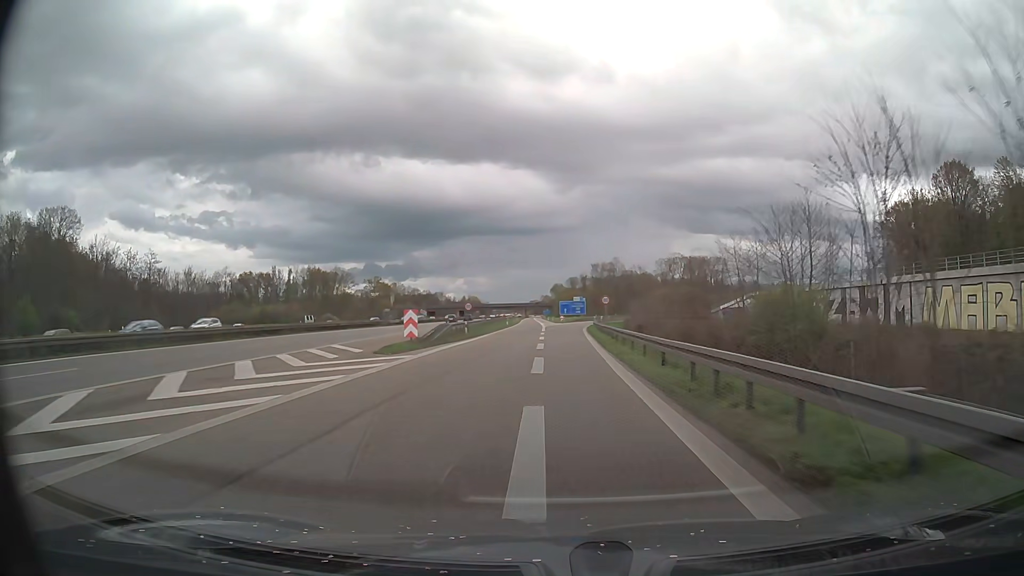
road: motorway_link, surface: asphalt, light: Day
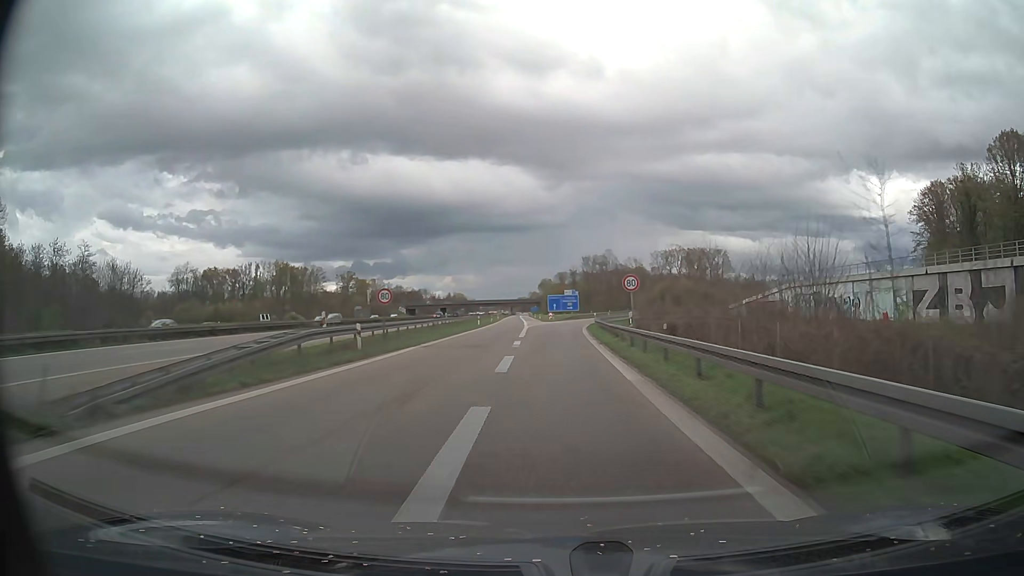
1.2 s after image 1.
(+0.2, +24.2) m; +1°
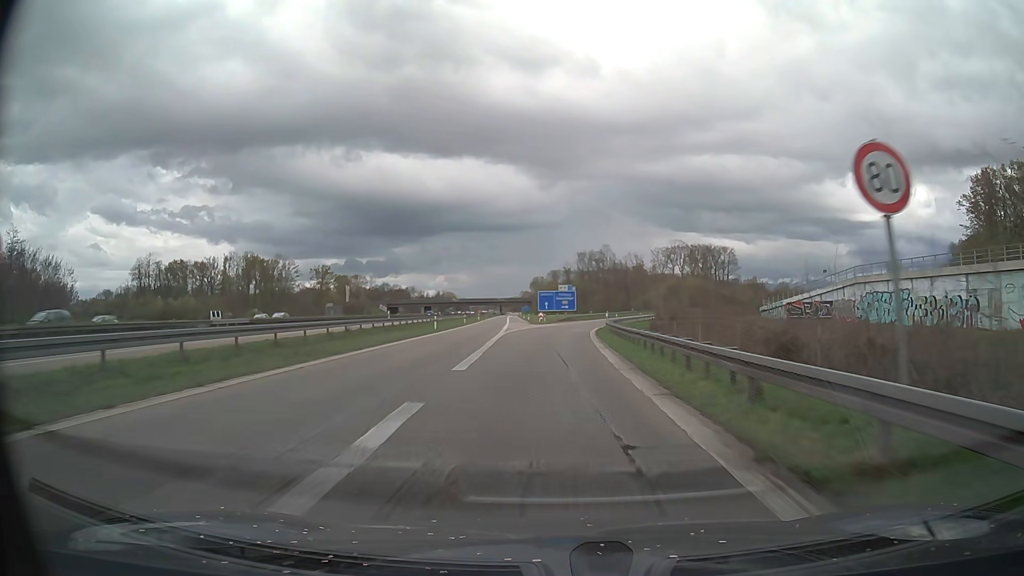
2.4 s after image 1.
(+0.1, +23.6) m; +1°
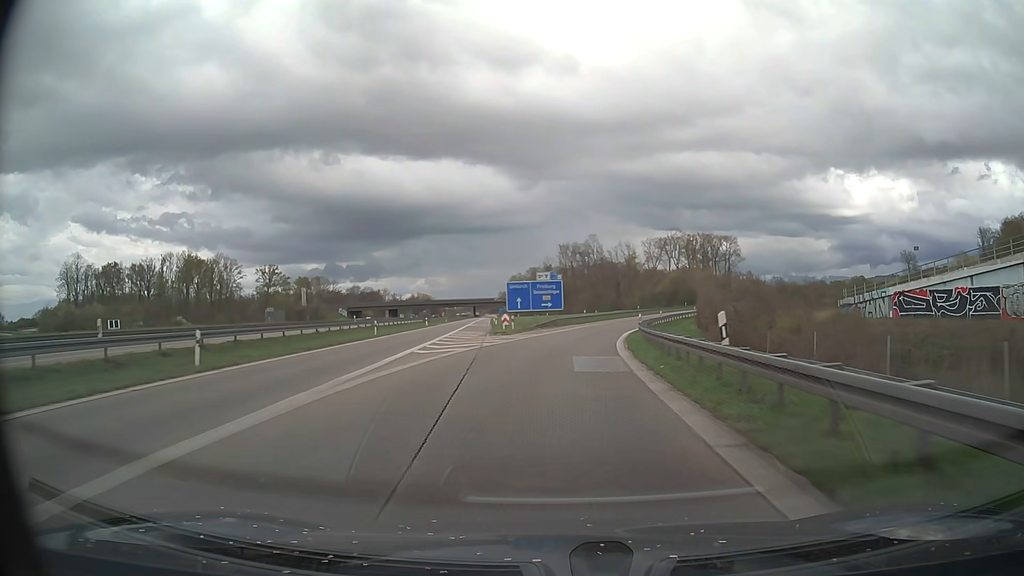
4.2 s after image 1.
(+0.4, +34.2) m; +2°
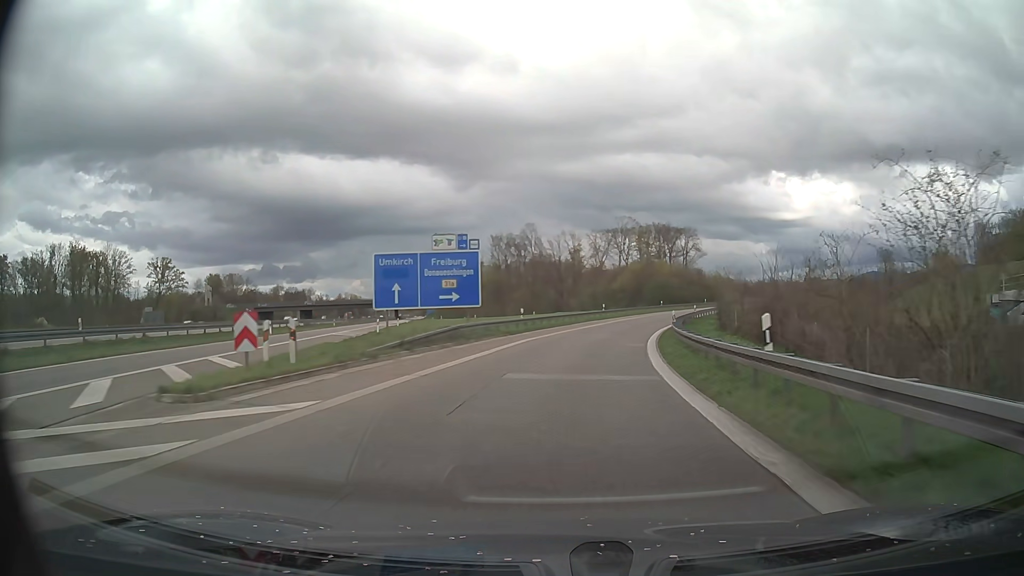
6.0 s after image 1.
(+1.2, +33.5) m; +5°
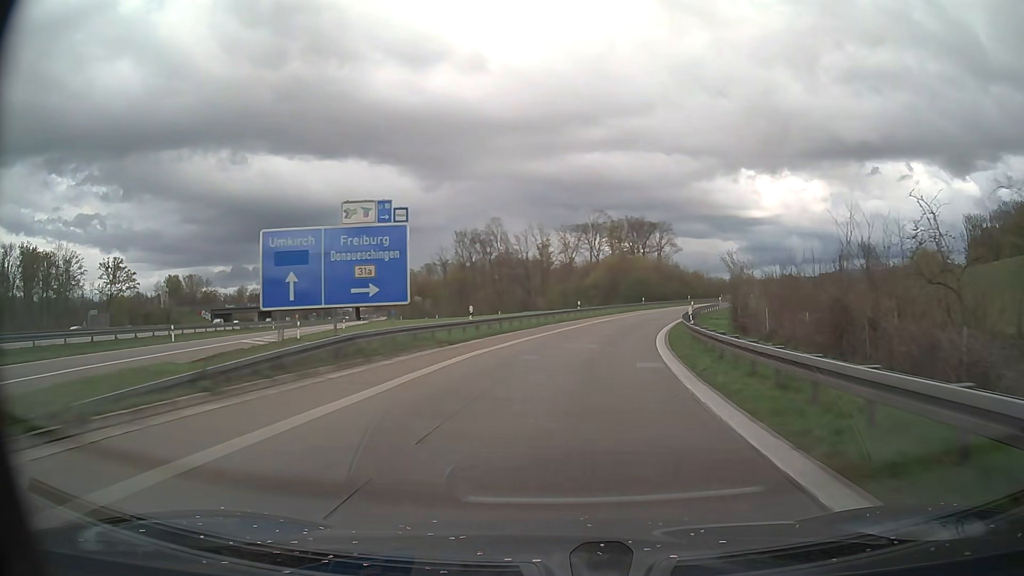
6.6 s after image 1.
(+0.3, +11.1) m; +3°
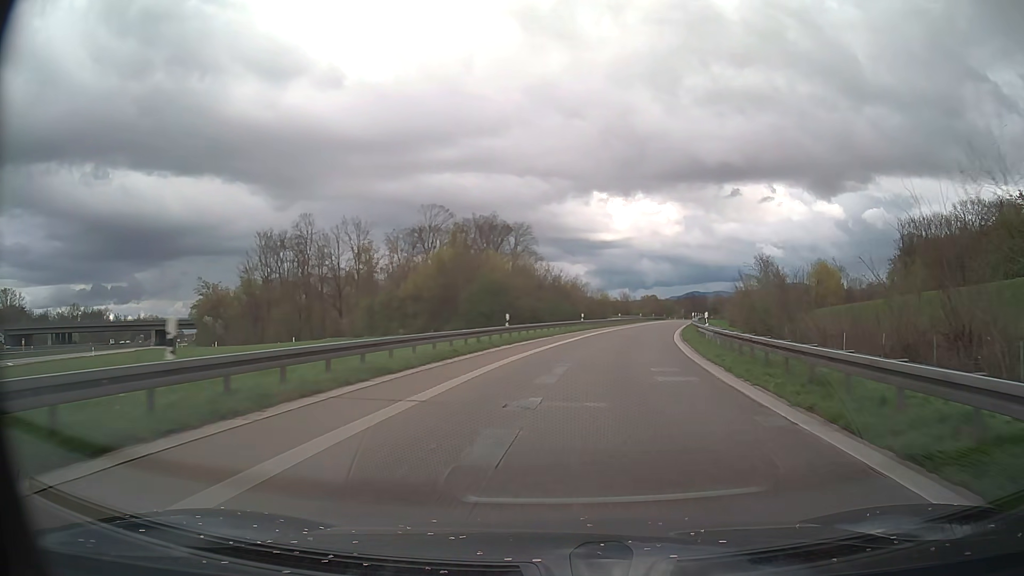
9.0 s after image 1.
(+4.8, +43.4) m; +13°
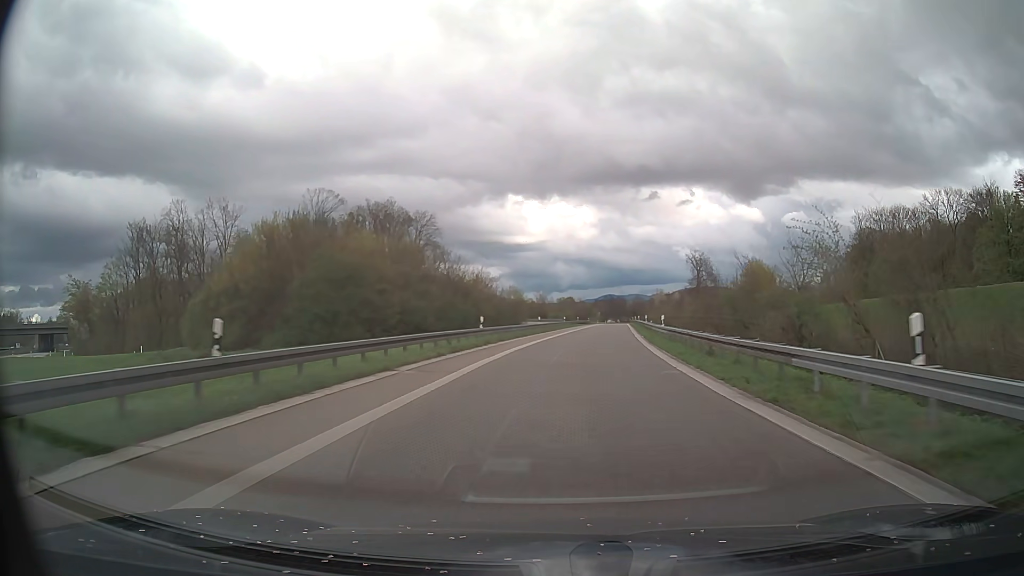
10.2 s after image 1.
(+1.7, +21.8) m; +8°
(0, +10) (+1, +20) (+1, +30) (+2, +40) (+3, +50) (+4, +60) (+5, +70) (+6, +80) (+8, +90) (+9, +100) m
